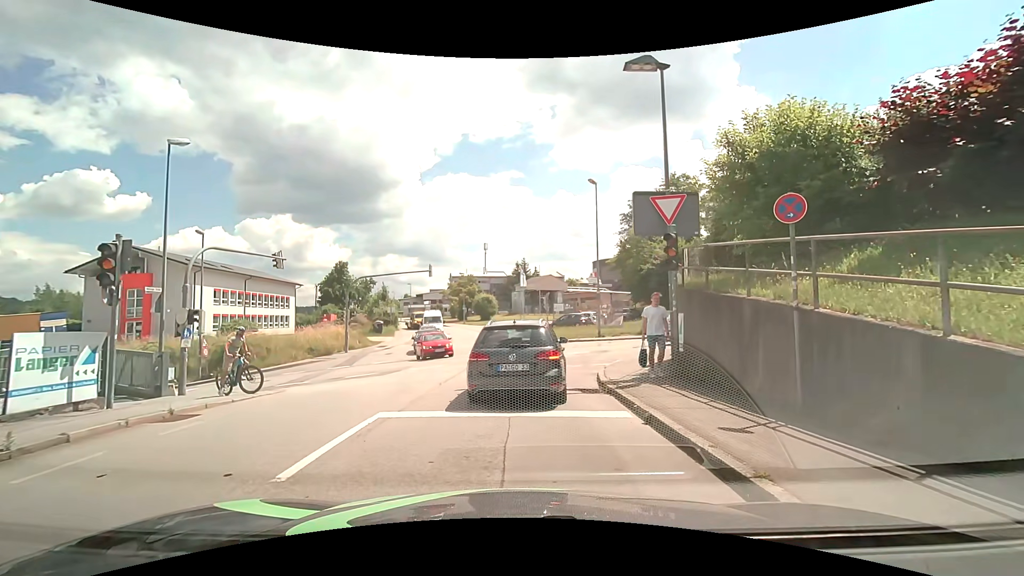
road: residential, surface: asphalt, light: Day
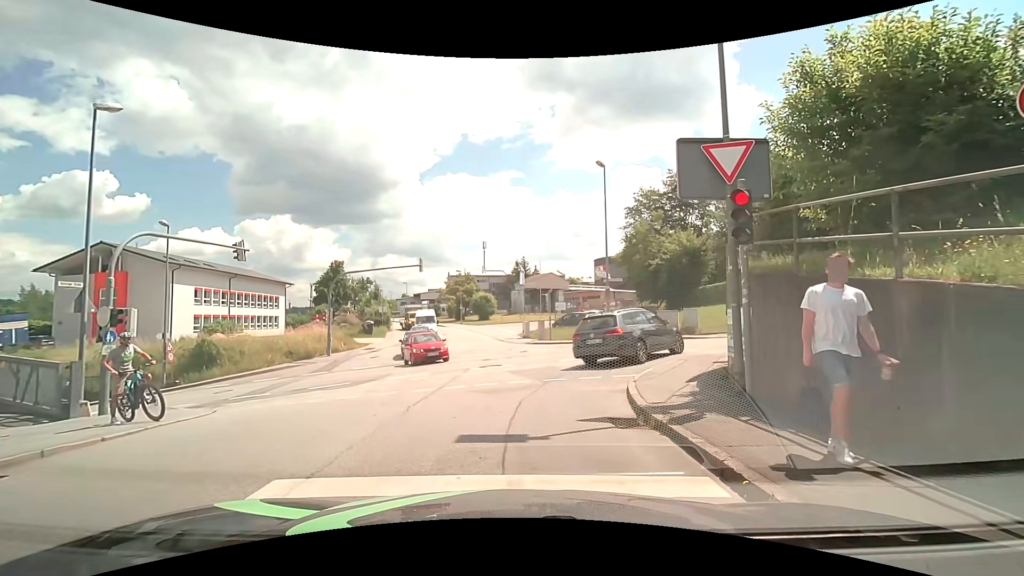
(-0.1, +3.4) m; -2°
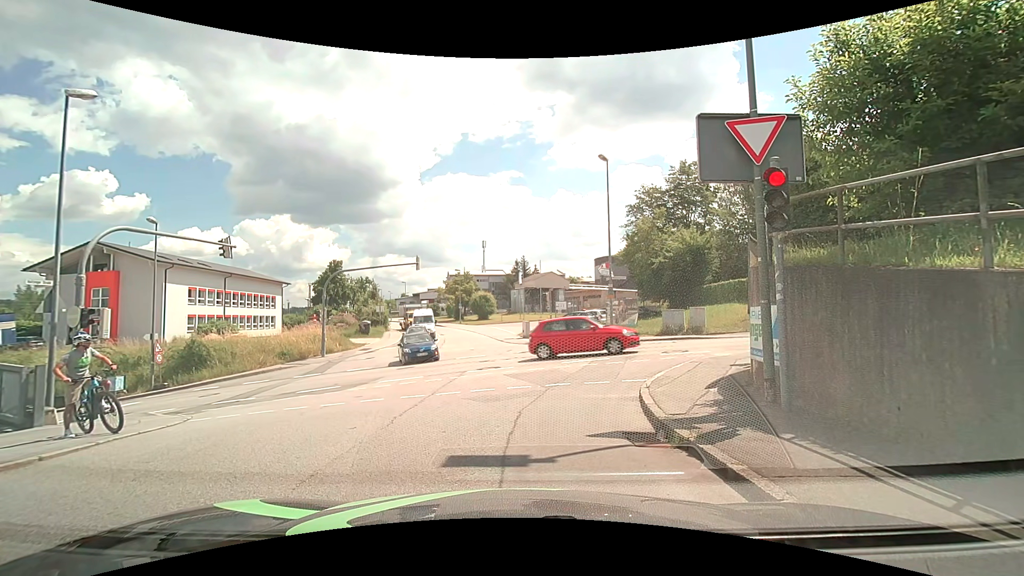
(0.0, +1.0) m; 0°
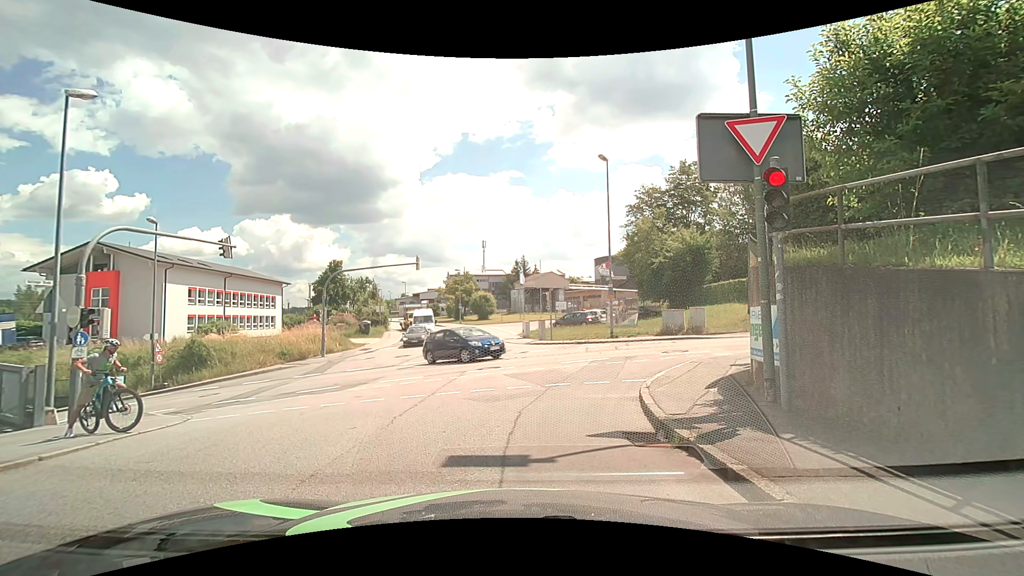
(0.0, 0.0) m; 0°
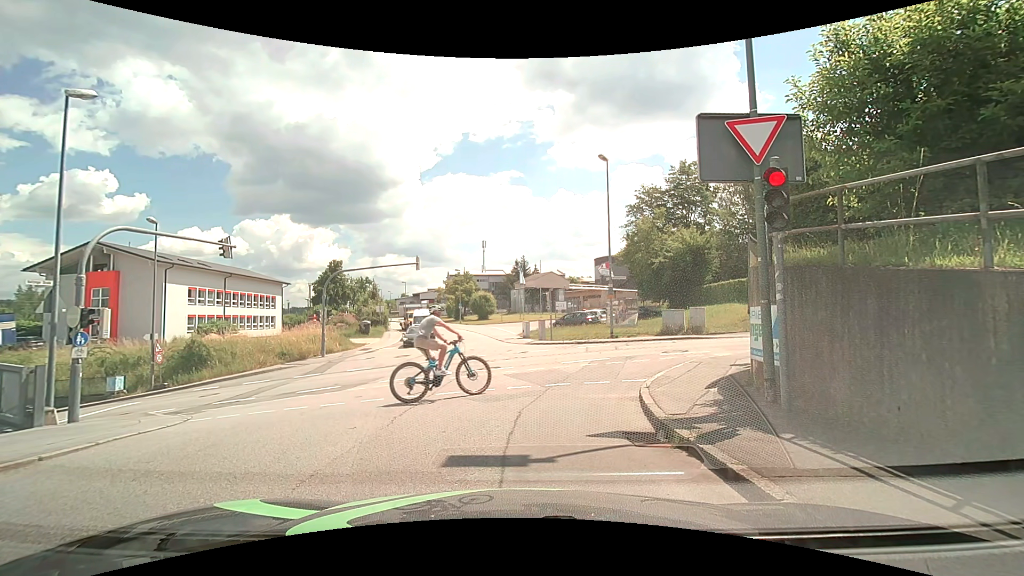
(0.0, 0.0) m; 0°
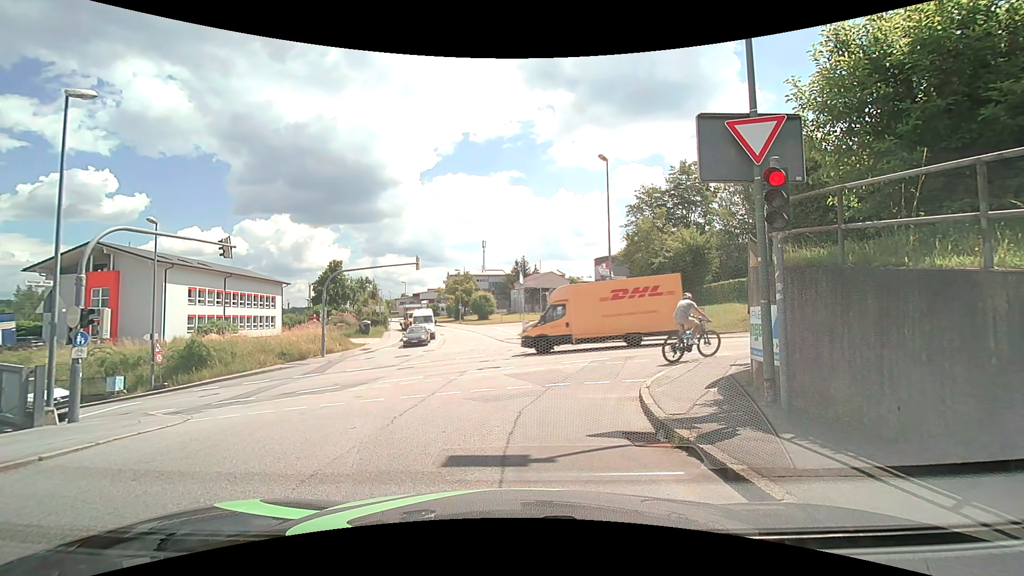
(0.0, 0.0) m; 0°
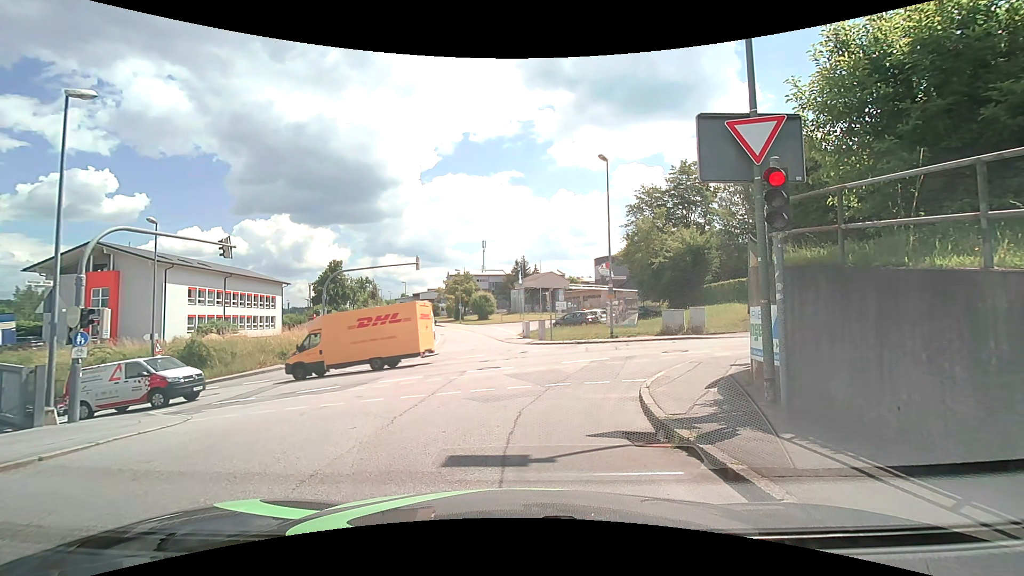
(0.0, 0.0) m; 0°
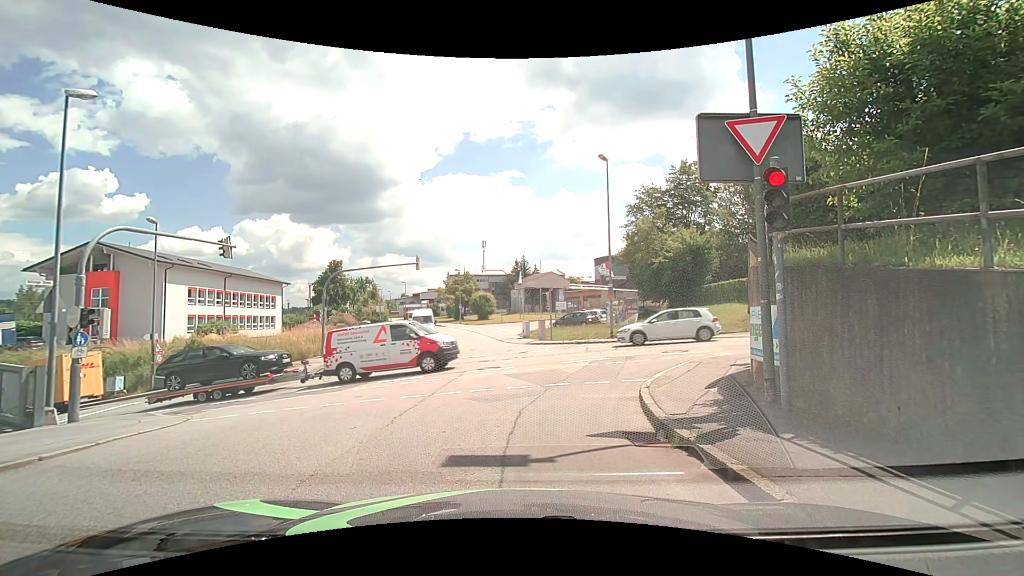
(0.0, 0.0) m; 0°
